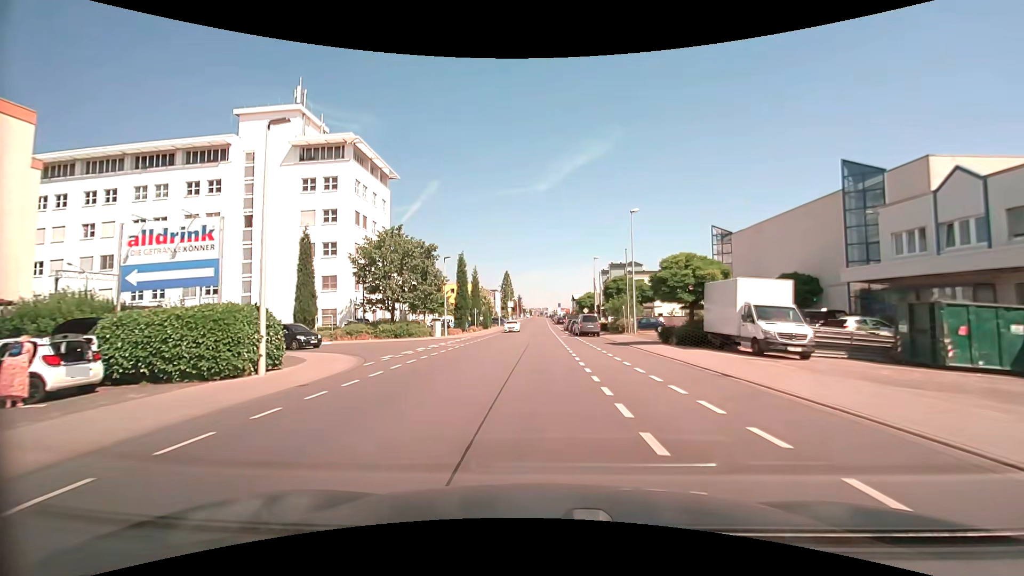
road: tertiary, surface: asphalt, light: Day
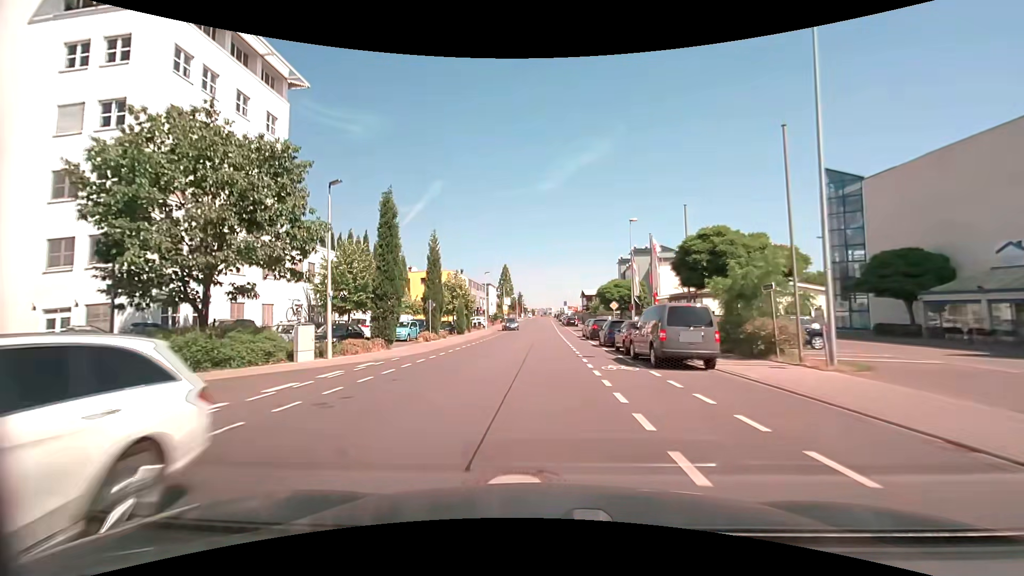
(-0.3, +27.2) m; -1°
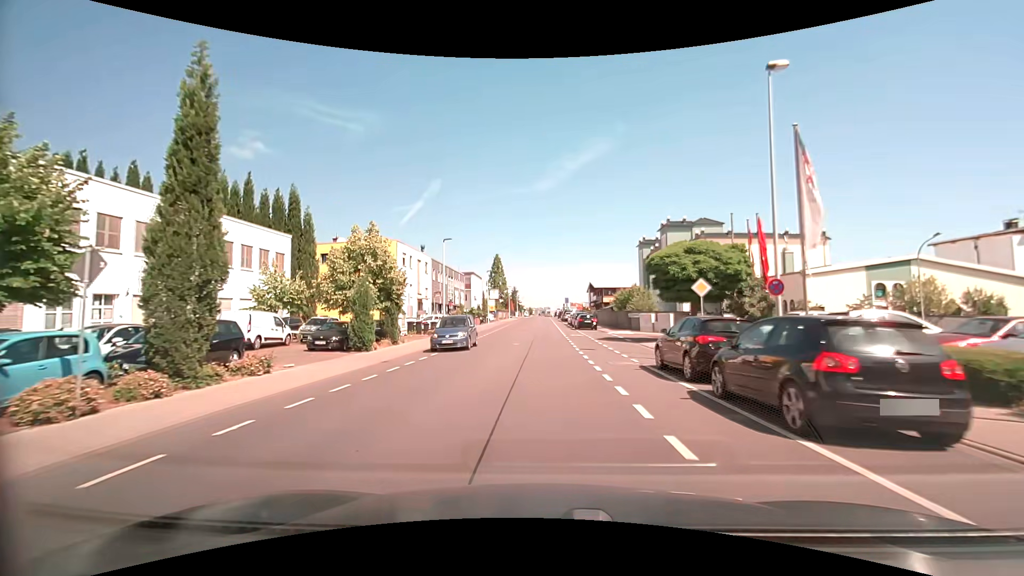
(0.0, +27.5) m; +1°
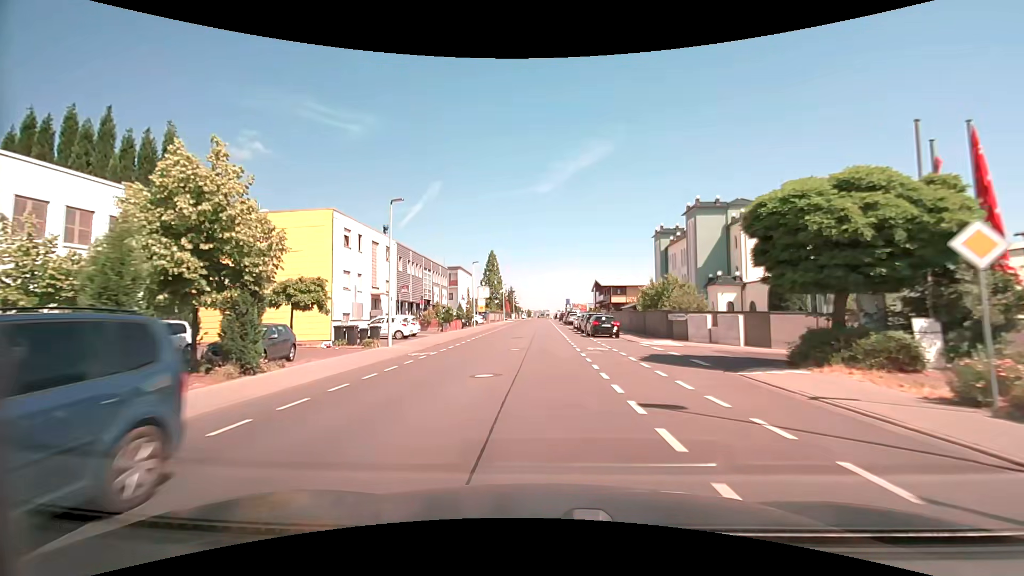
(-0.1, +13.9) m; 0°
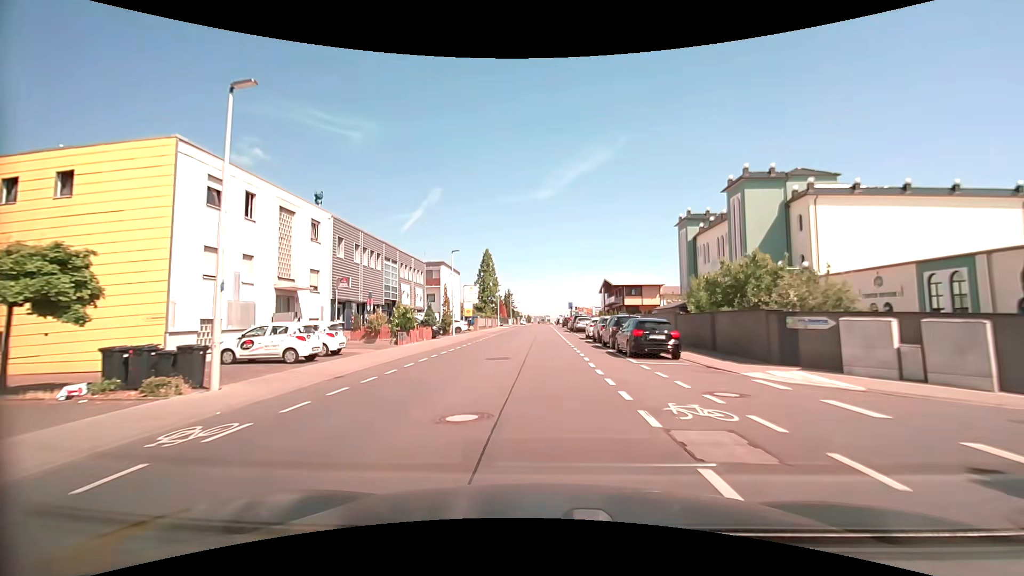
(-0.1, +13.9) m; -1°
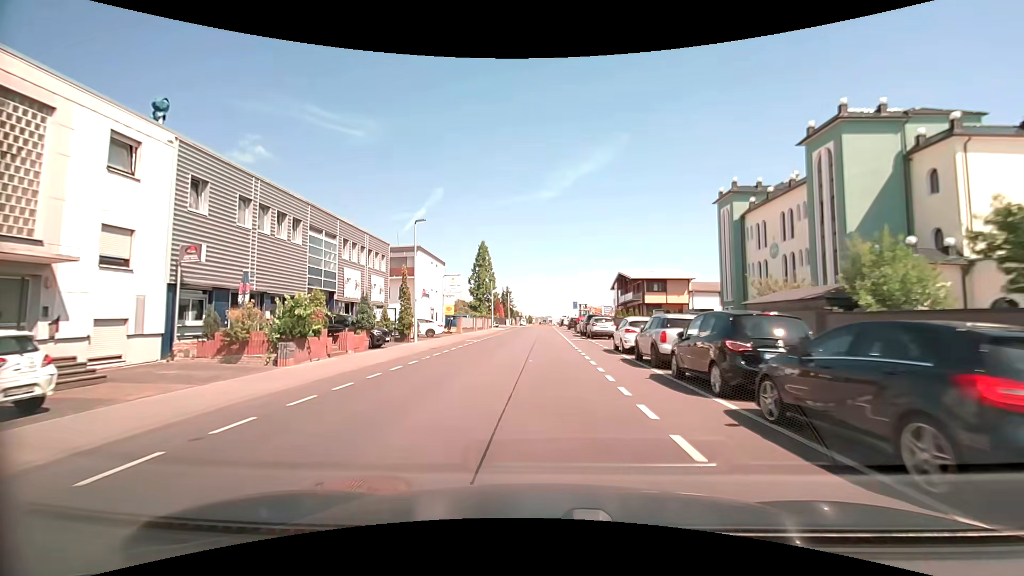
(0.0, +13.8) m; 0°
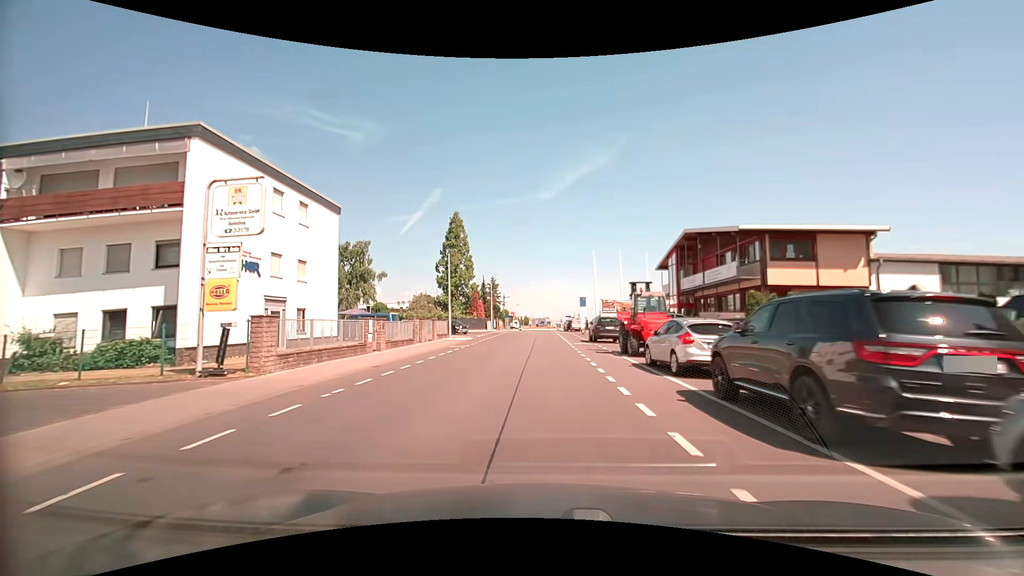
(0.0, +34.2) m; 0°
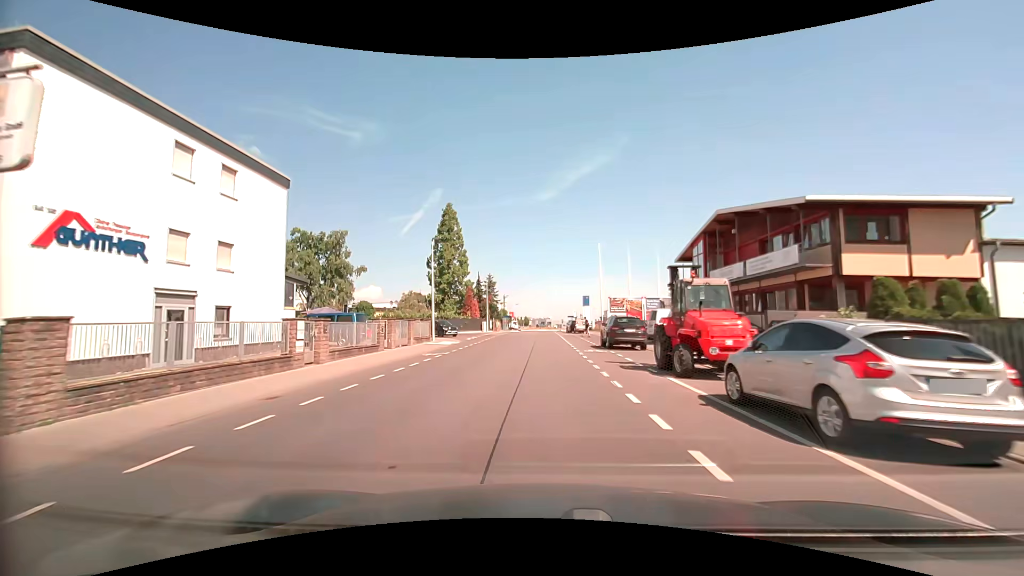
(0.0, +6.8) m; 0°
(0, +10) (0, +20) (0, +30) (0, +40) (0, +50) (0, +60) (0, +70) (0, +80) (0, +90) (0, +100) m
